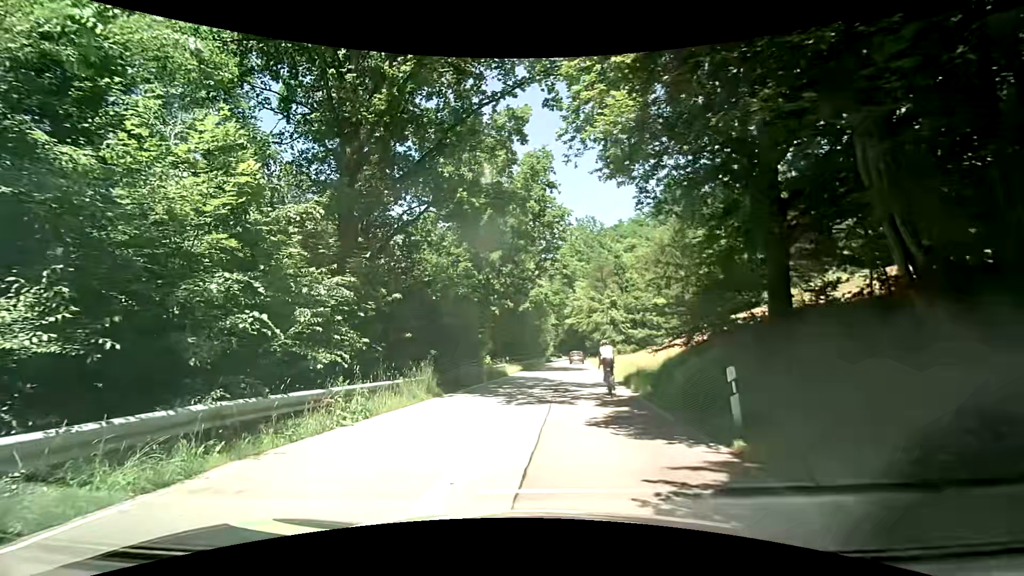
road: tertiary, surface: asphalt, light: Day
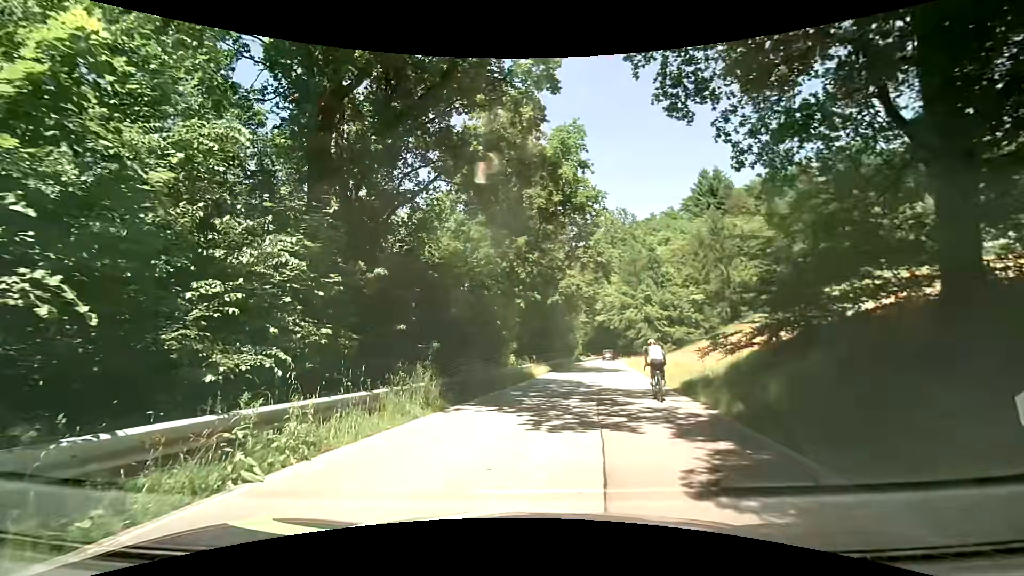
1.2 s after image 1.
(0.0, +4.5) m; -2°
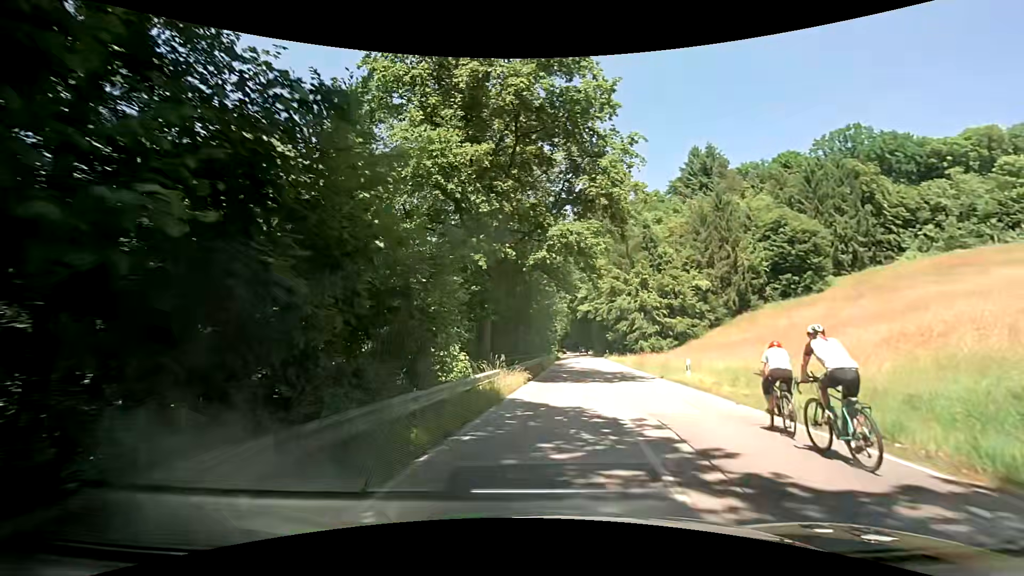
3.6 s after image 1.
(+0.2, +14.2) m; +4°
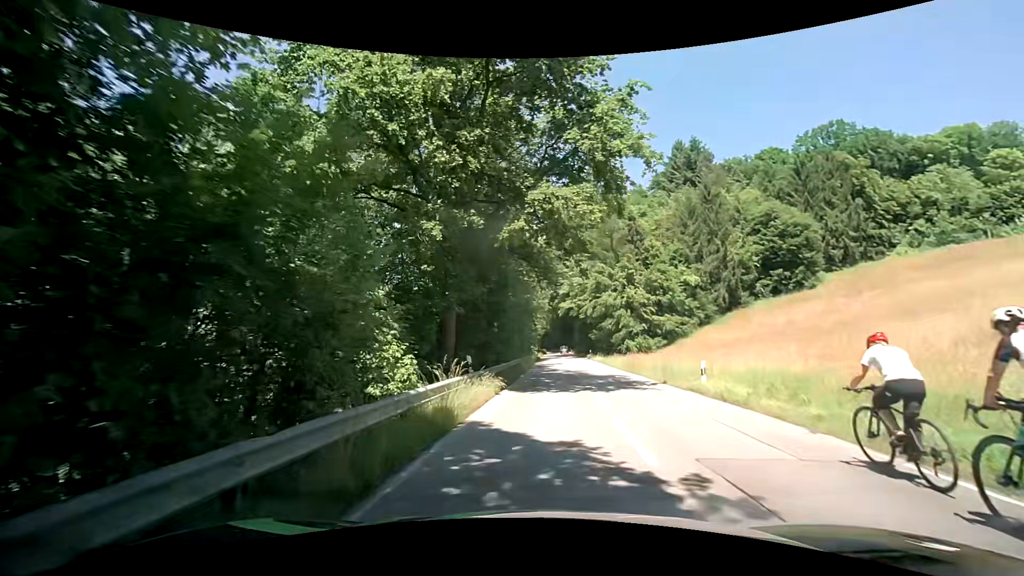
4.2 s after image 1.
(+0.1, +4.7) m; +2°
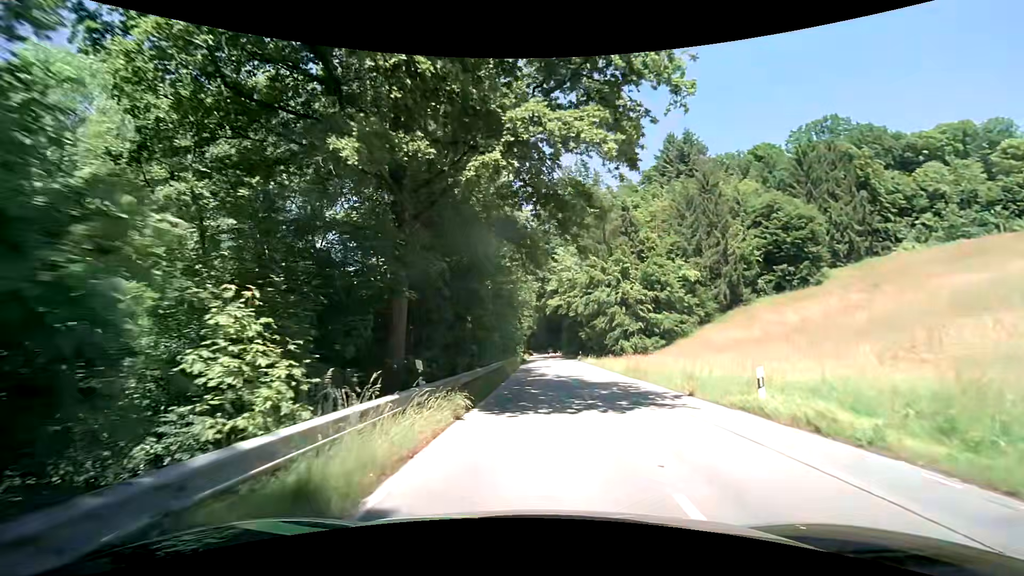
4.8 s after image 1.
(+0.1, +5.3) m; +2°
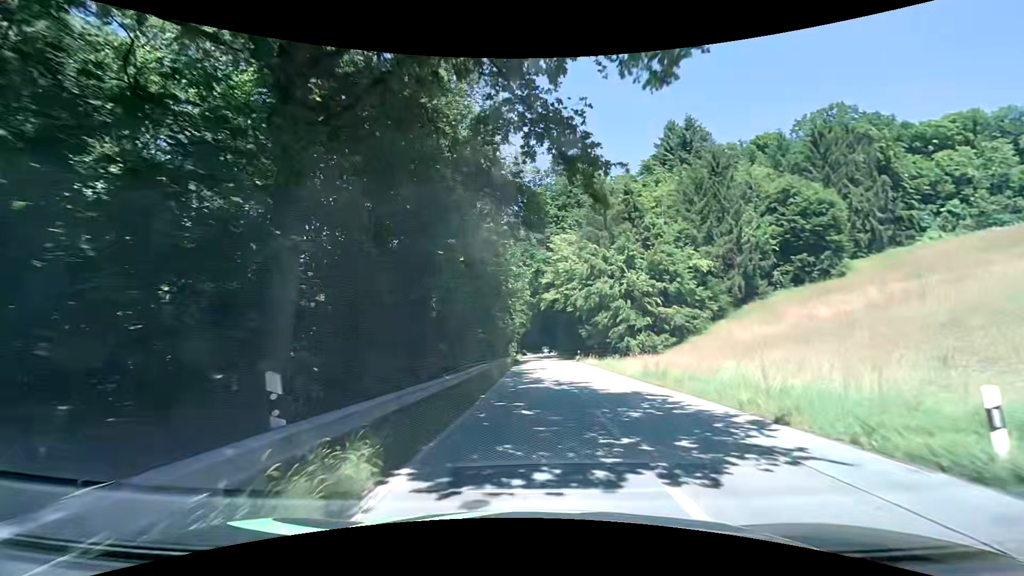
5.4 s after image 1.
(+0.1, +6.0) m; +1°
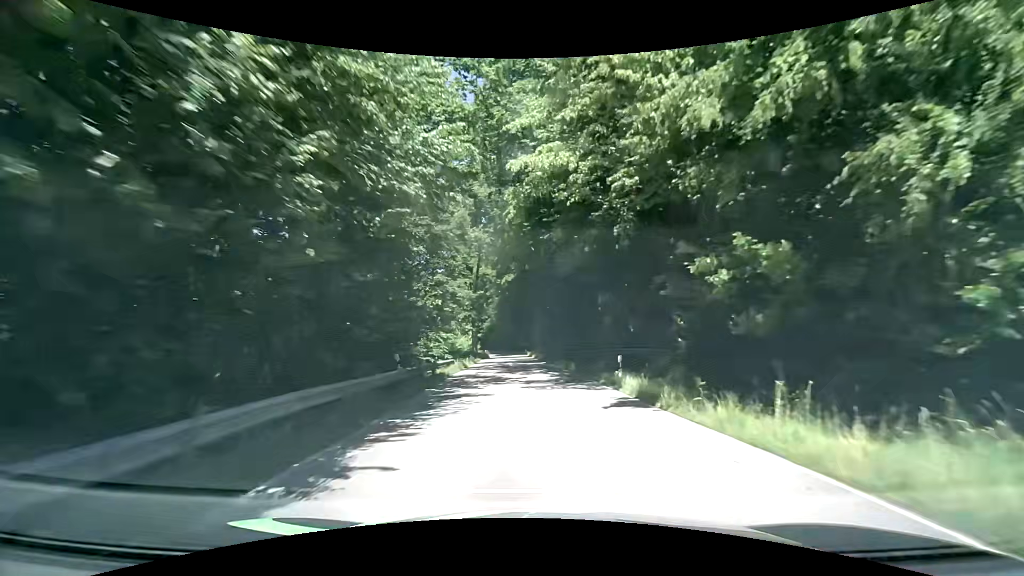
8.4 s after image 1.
(+0.9, +37.2) m; +4°
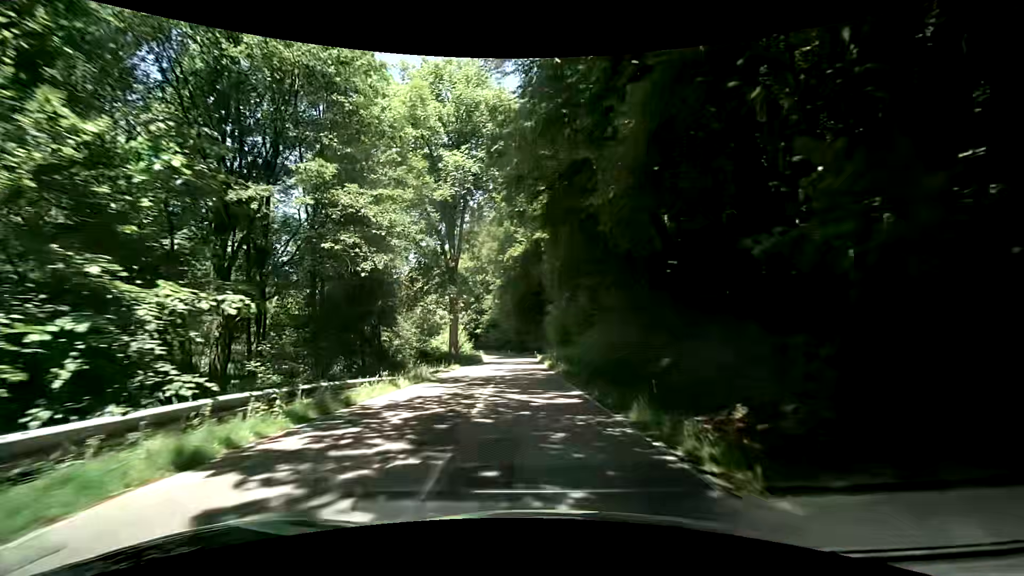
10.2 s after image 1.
(-0.3, +24.4) m; -2°
(0, +10) (-1, +20) (-1, +30) (-1, +40) (-2, +50) (-2, +60) (-3, +70) (-5, +80) (-8, +89) (-13, +98) m
